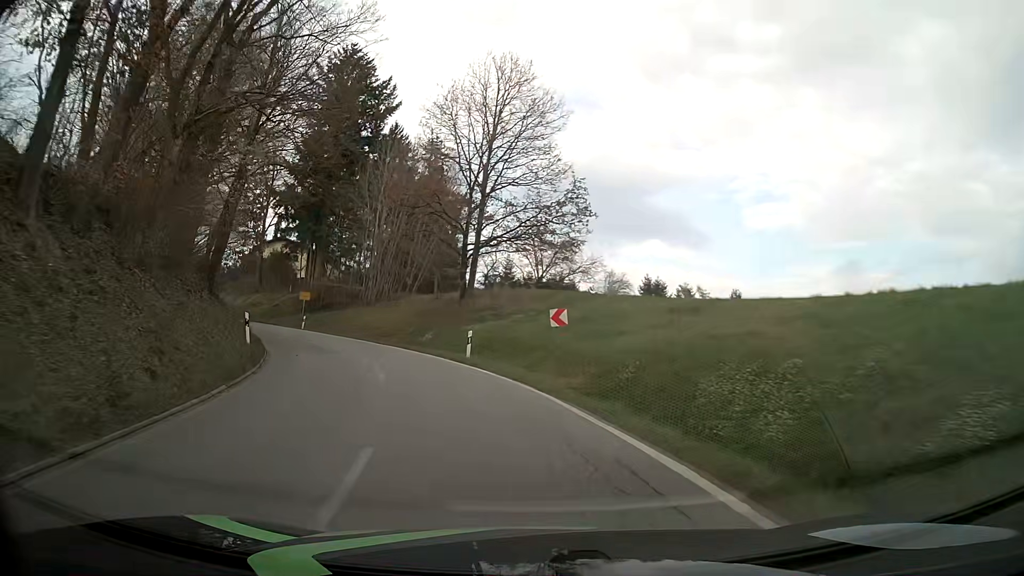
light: Day
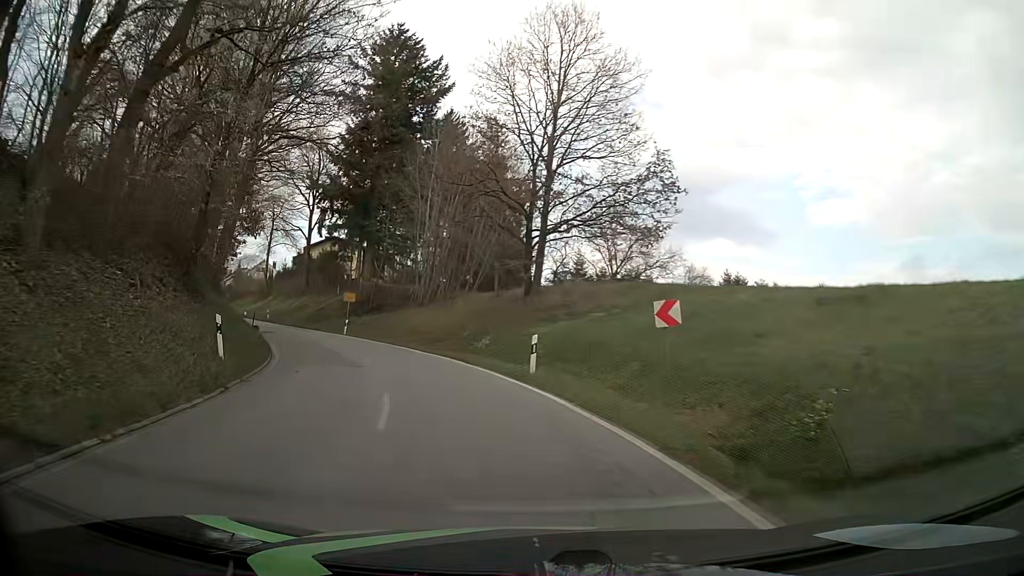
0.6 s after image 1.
(-0.3, +6.8) m; -5°
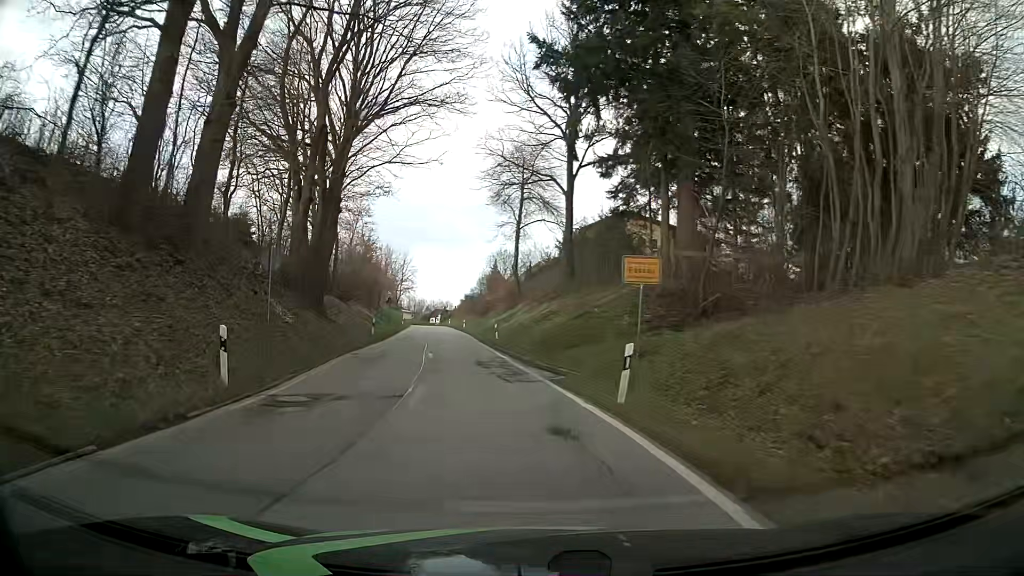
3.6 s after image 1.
(-8.2, +33.8) m; -26°
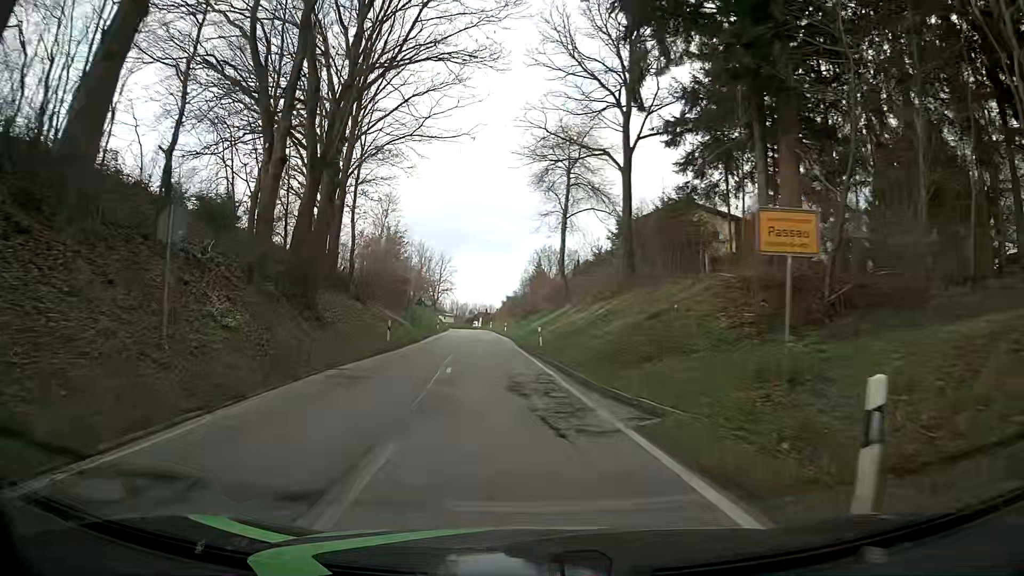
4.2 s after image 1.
(-0.3, +7.2) m; -4°
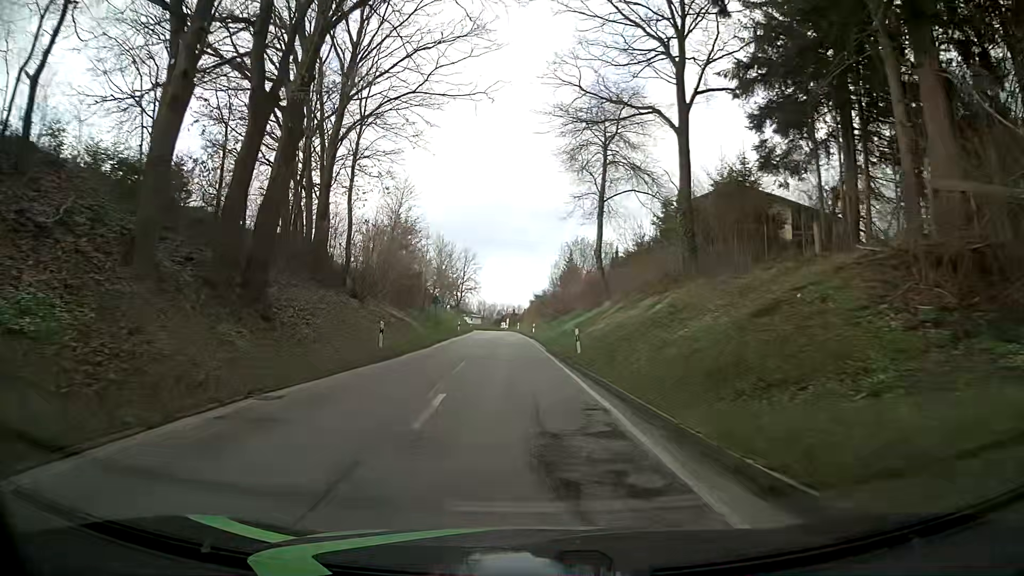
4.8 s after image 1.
(-0.2, +7.3) m; -3°
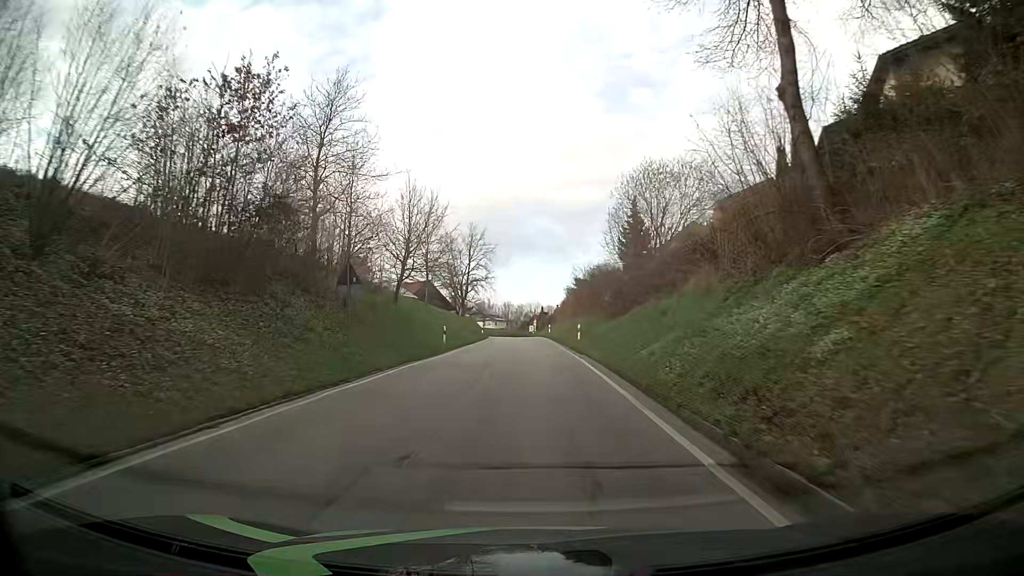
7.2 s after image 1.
(-1.0, +30.3) m; -3°
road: tertiary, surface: asphalt
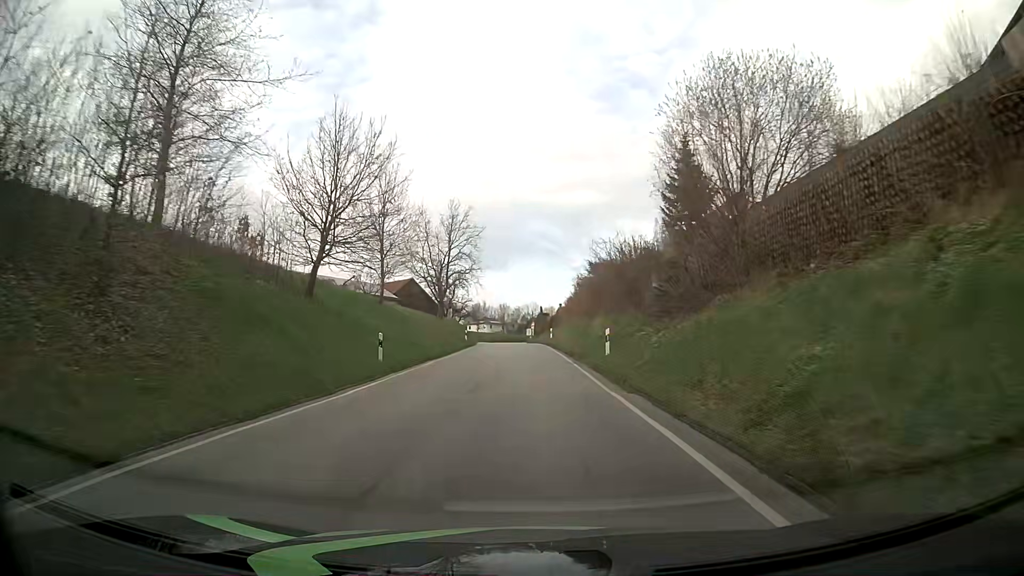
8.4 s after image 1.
(-0.1, +15.6) m; 0°
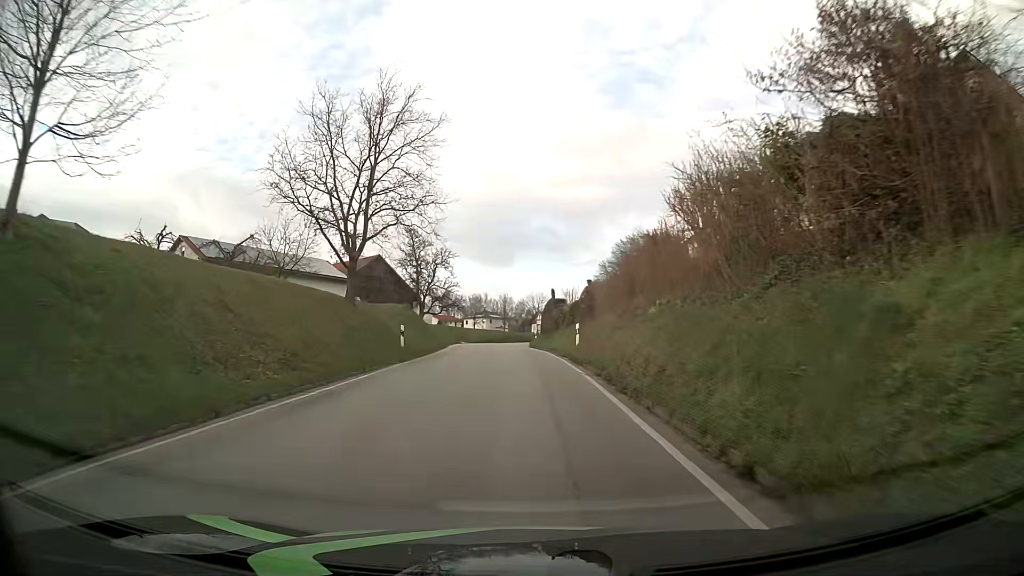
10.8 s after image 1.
(-0.1, +29.8) m; 0°
(0, +10) (0, +20) (-1, +30) (-1, +40) (-2, +50) (-2, +60) (-2, +70) (0, +80) (+3, +89) (+7, +98) m
